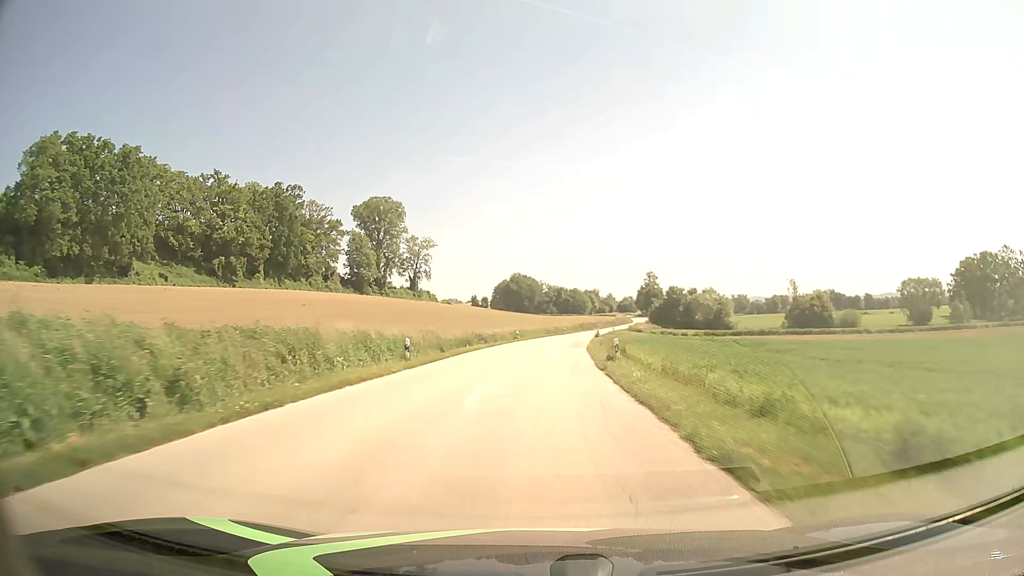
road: secondary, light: Day
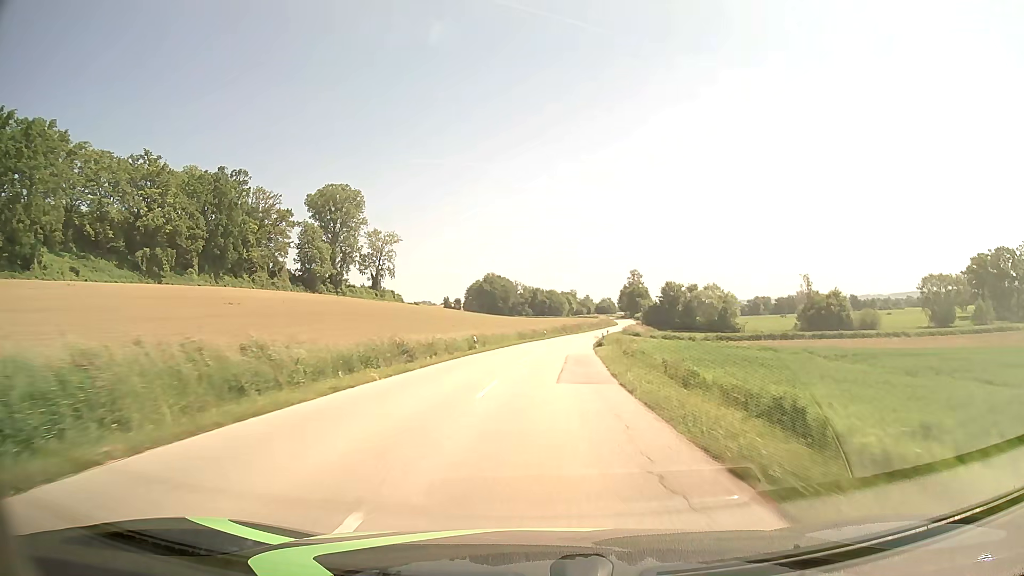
(+0.4, +23.2) m; +2°
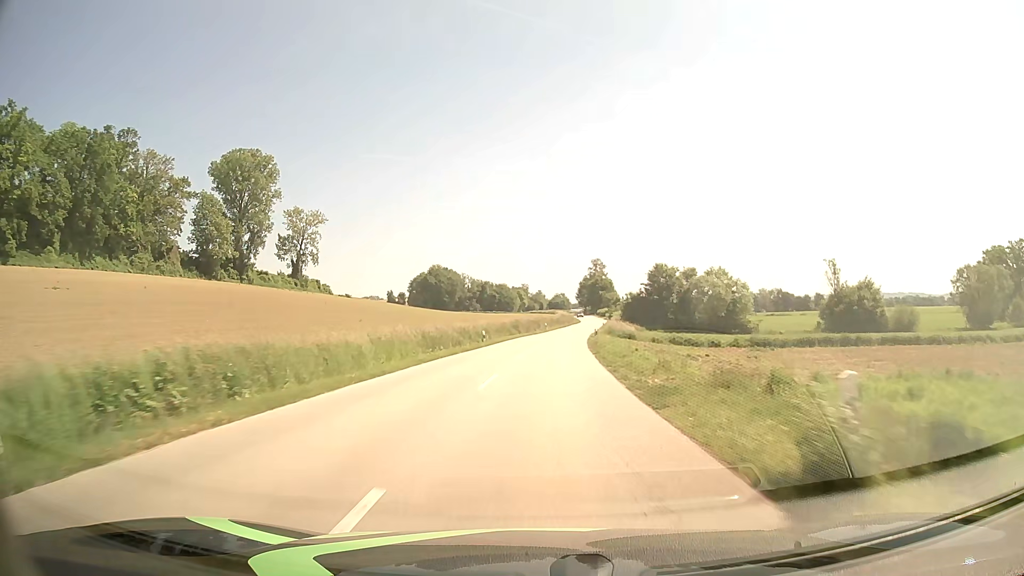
(+1.3, +35.1) m; +4°
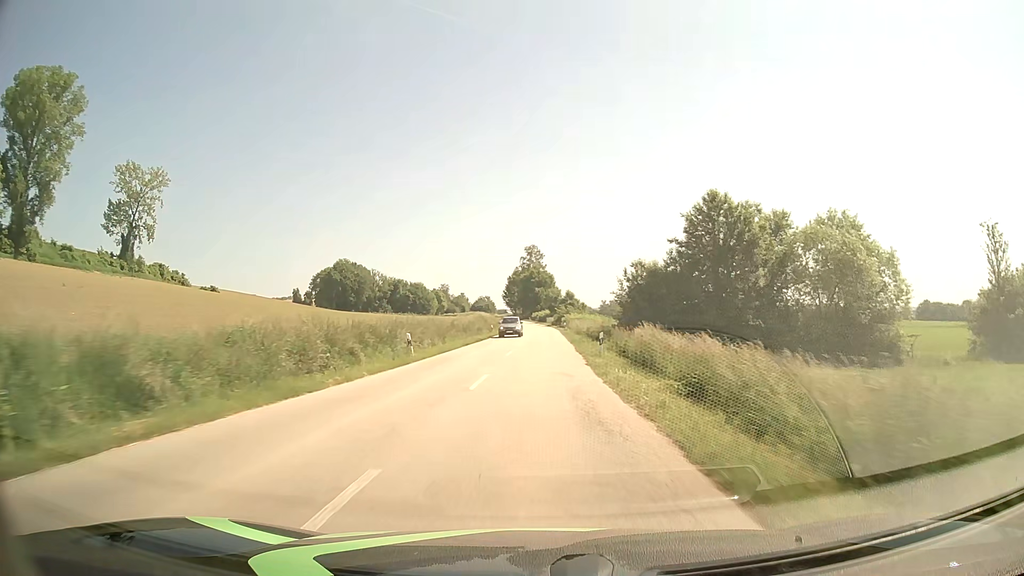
(+3.2, +59.4) m; +6°
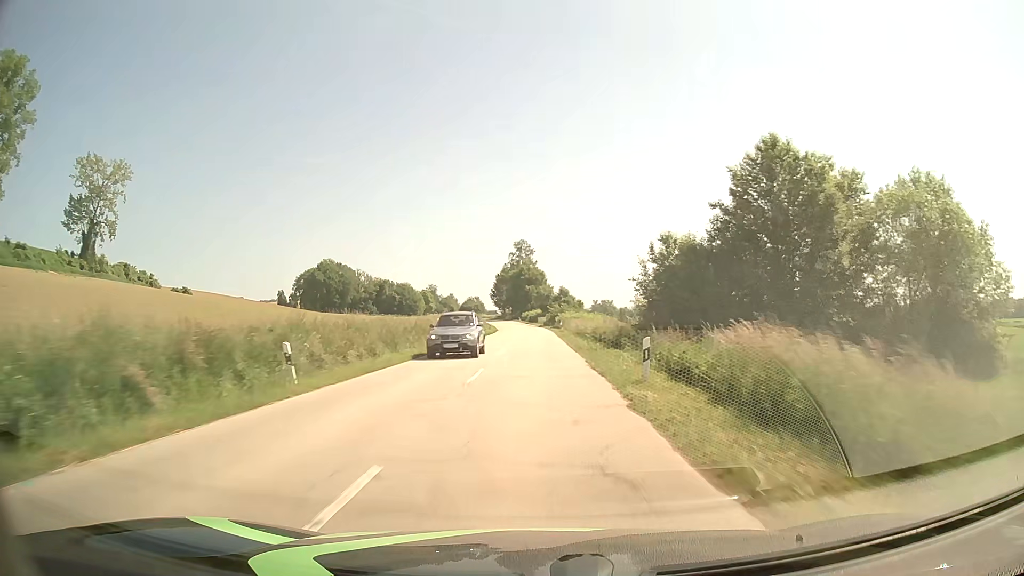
(+0.1, +12.0) m; +1°
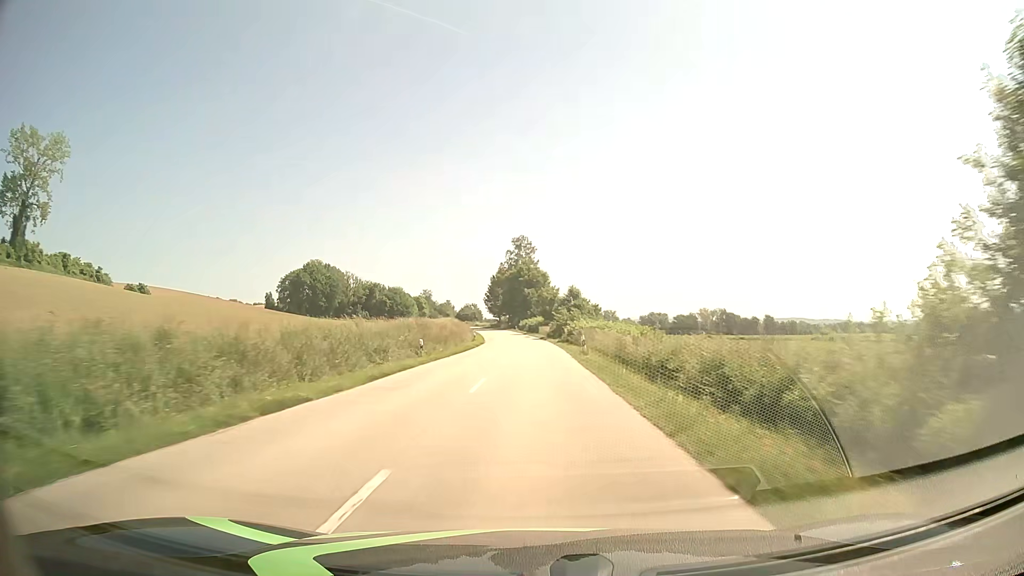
(-0.1, +24.1) m; 0°
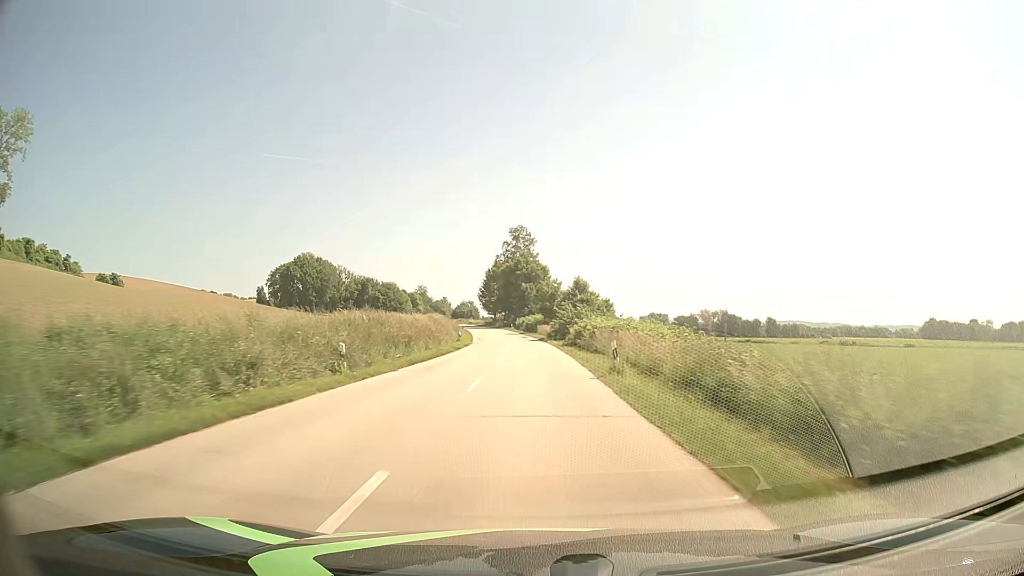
(0.0, +12.2) m; 0°
